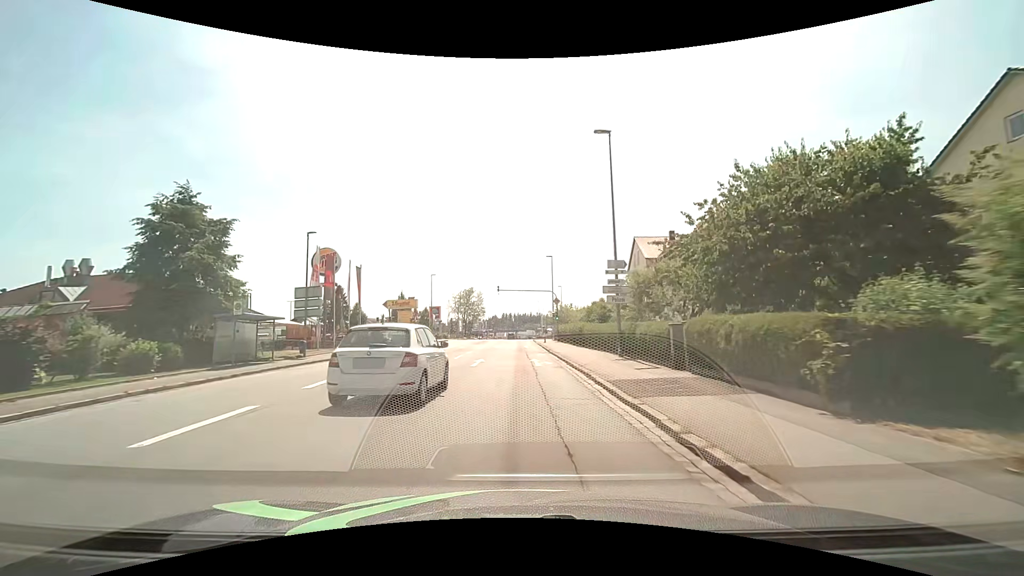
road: tertiary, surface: asphalt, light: Day
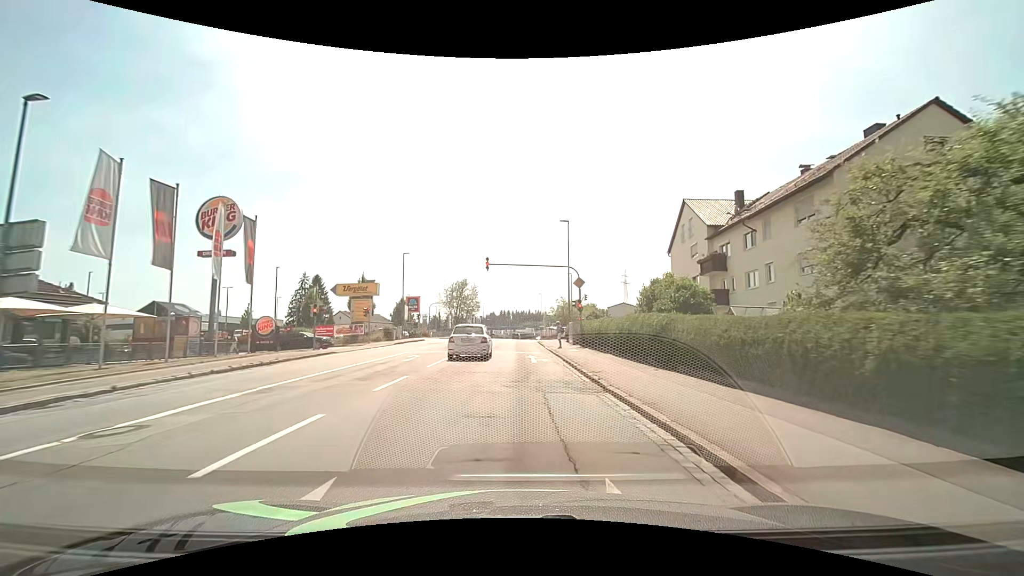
(-0.1, +19.0) m; -1°
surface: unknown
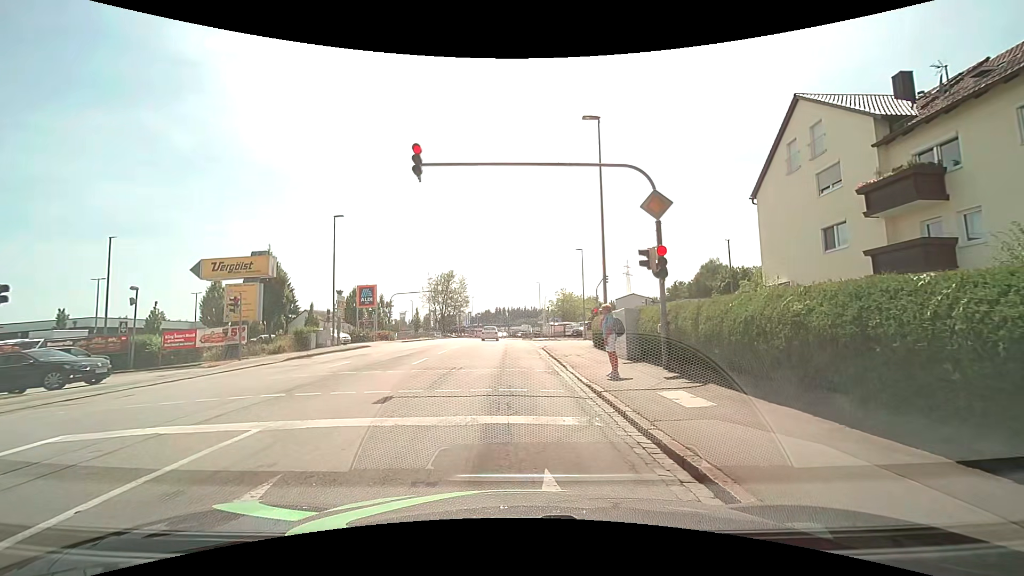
(+0.7, +19.0) m; +1°
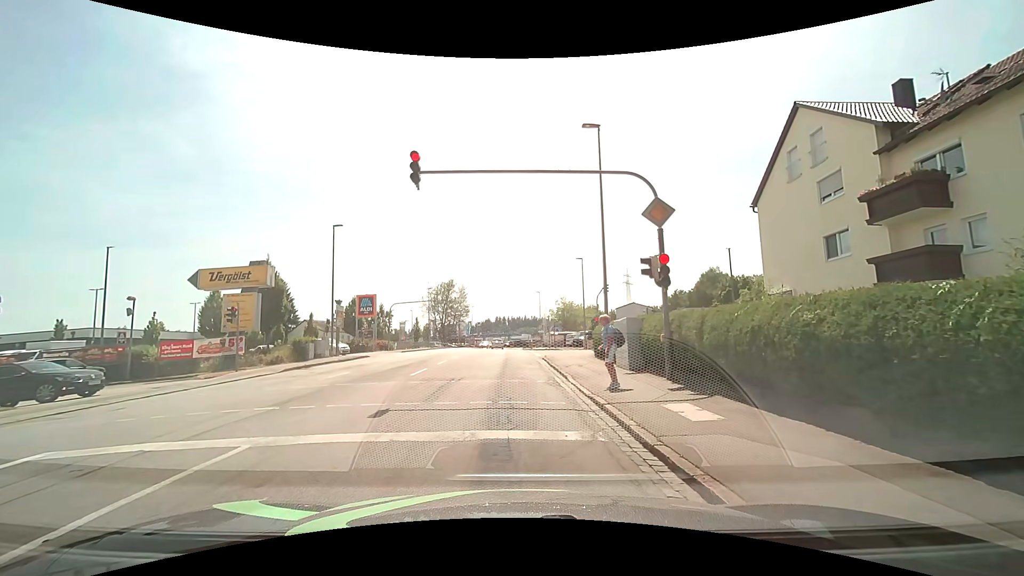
(0.0, +0.3) m; 0°
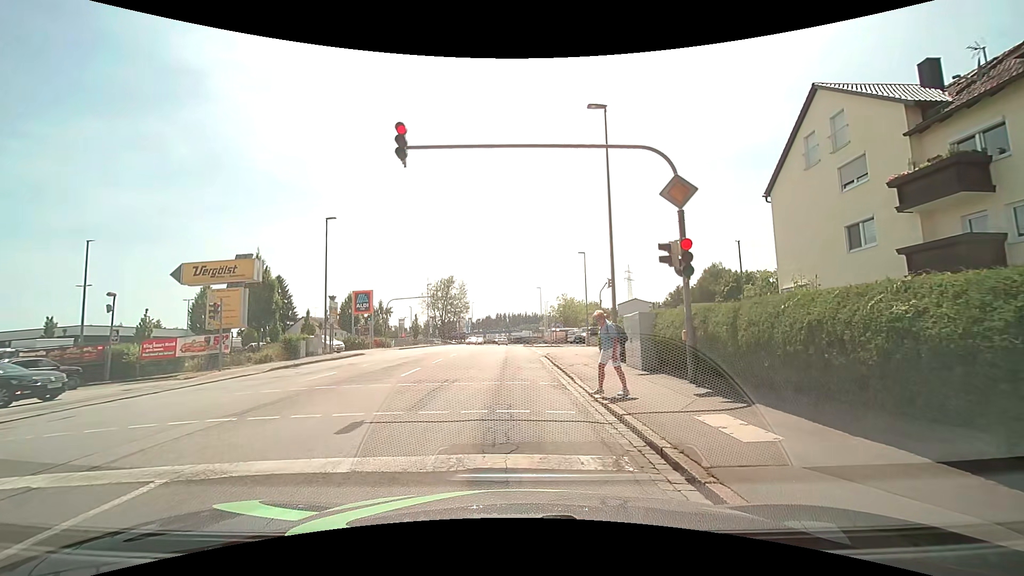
(0.0, +1.6) m; 0°
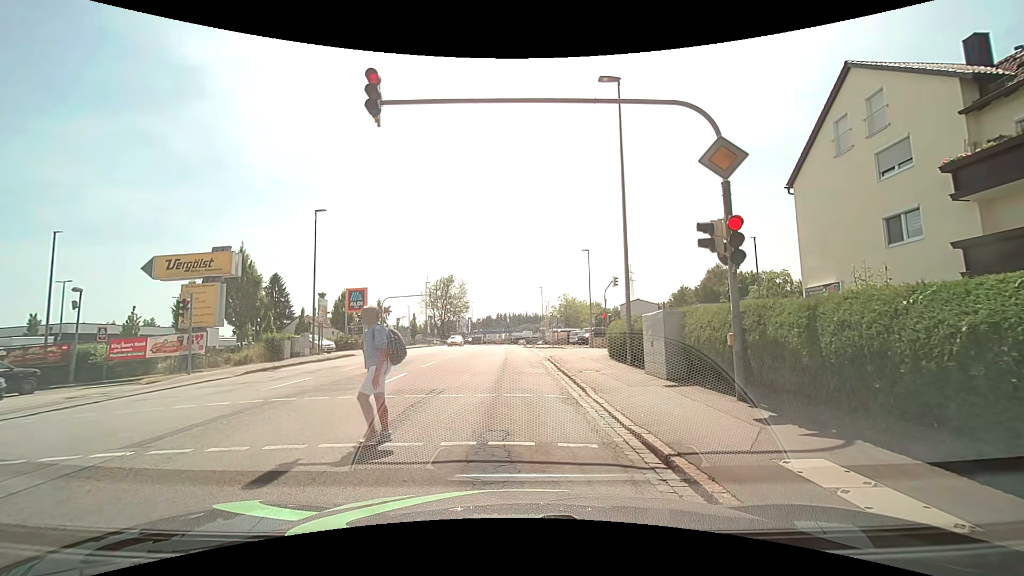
(+0.1, +2.2) m; +2°
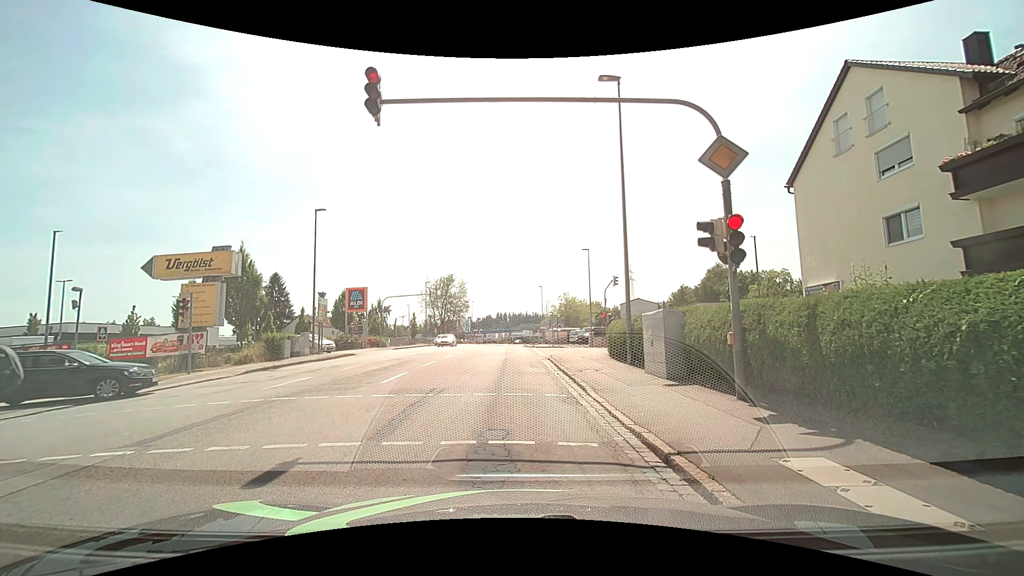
(0.0, +0.1) m; 0°
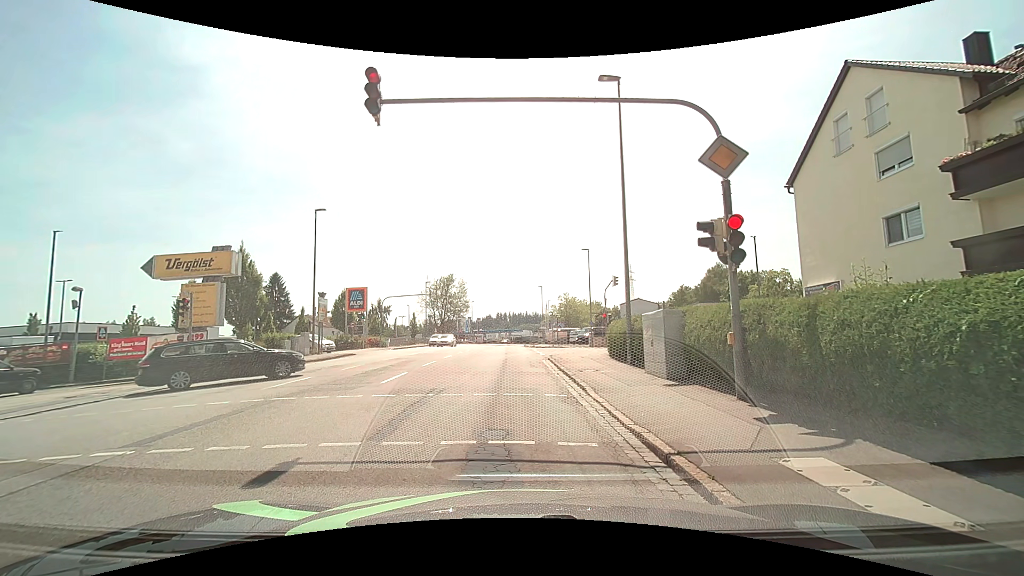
(0.0, 0.0) m; 0°
(0, +10) (-1, +20) (-1, +30) (-1, +40) (-1, +50) (-1, +60) (-1, +70) (-2, +80) (-2, +90) (-1, +100) m
